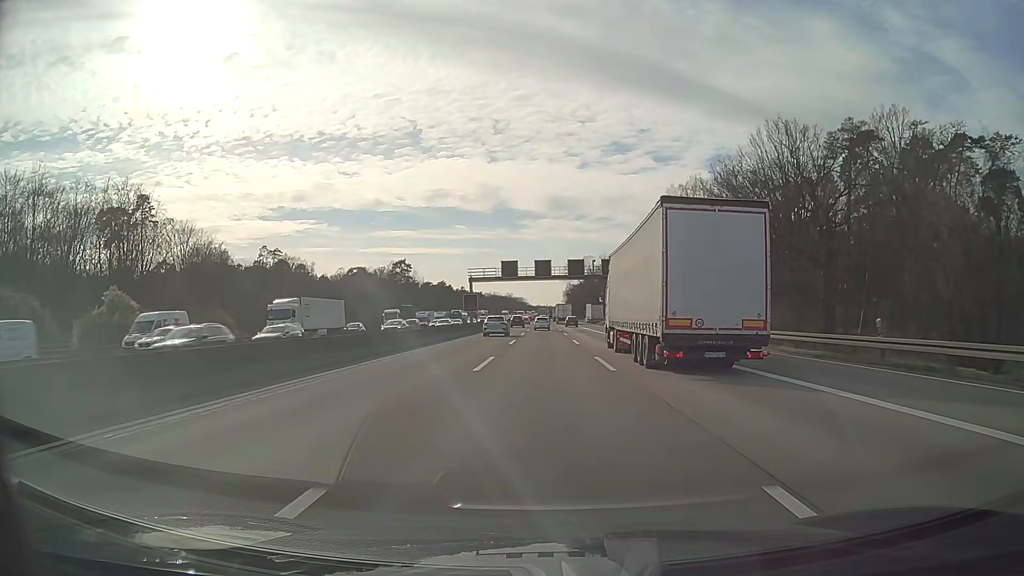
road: motorway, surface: asphalt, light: Day
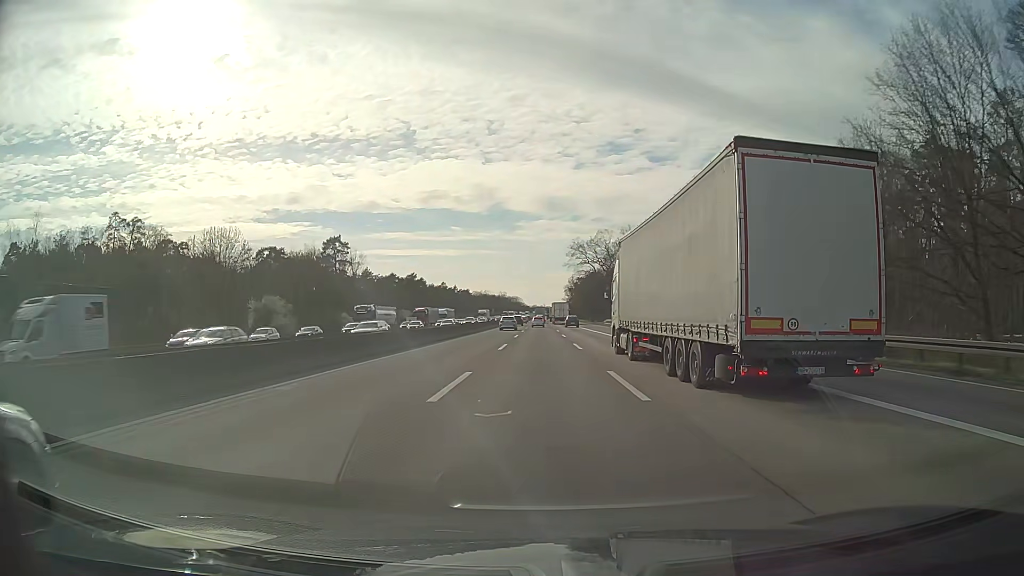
(+0.2, +78.6) m; +1°
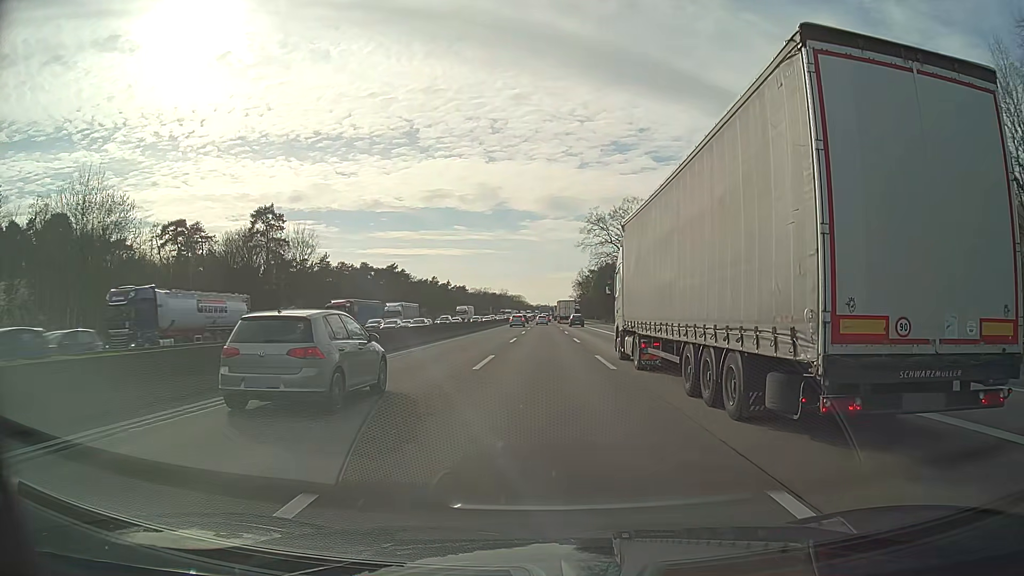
(-0.5, +48.0) m; -1°
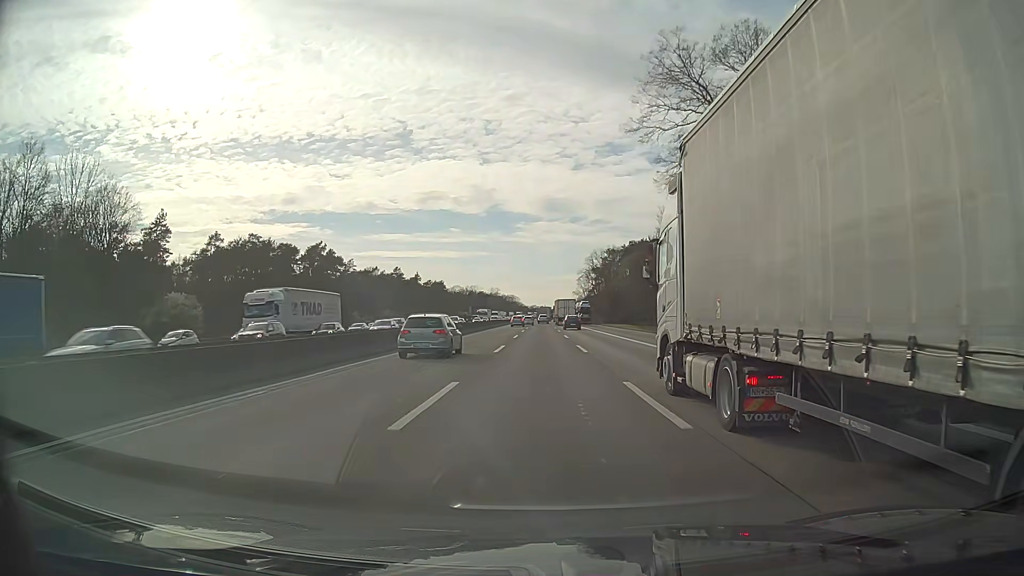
(+0.2, +81.3) m; 0°
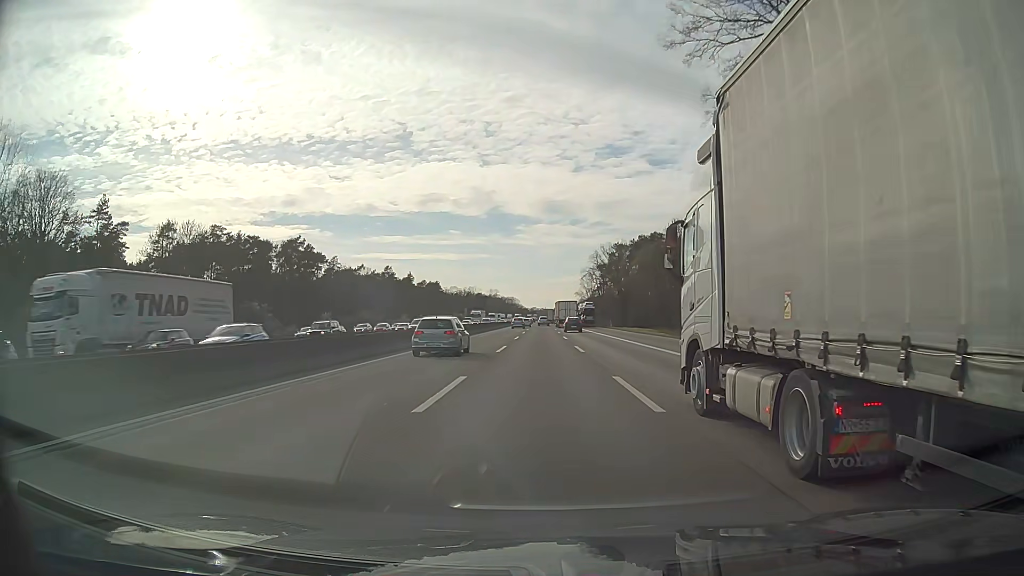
(0.0, +16.4) m; 0°
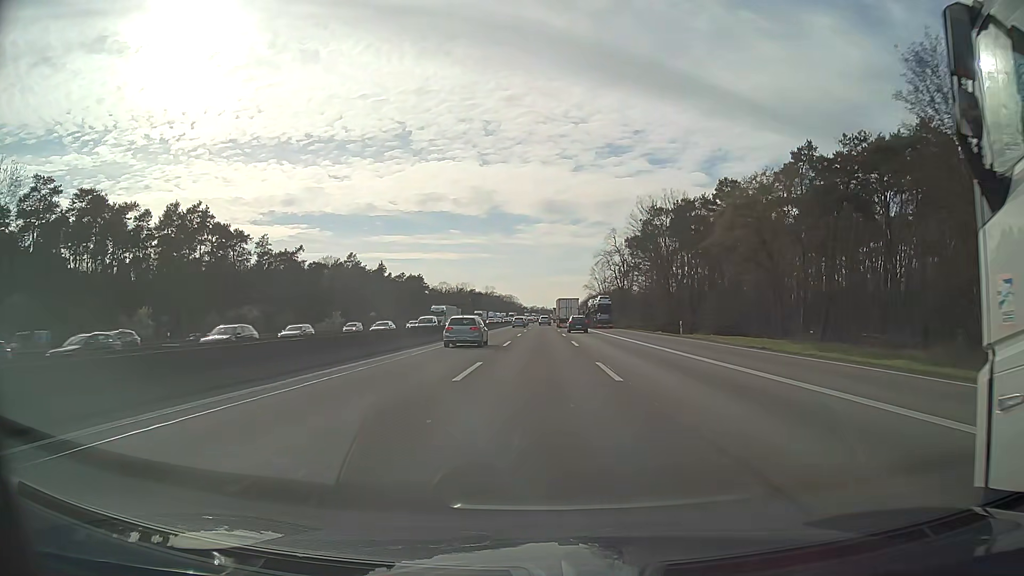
(0.0, +49.4) m; 0°
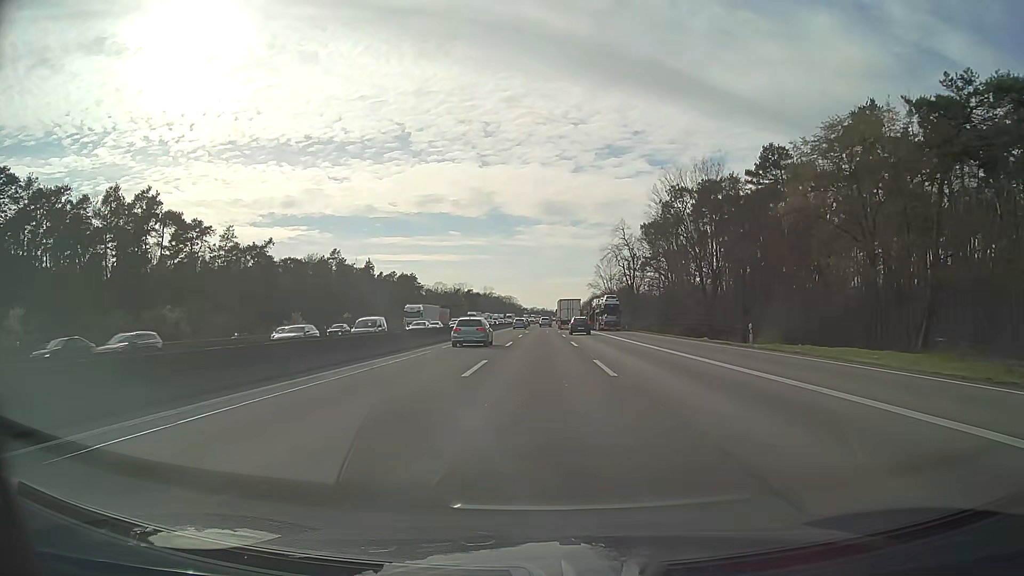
(0.0, +16.5) m; 0°
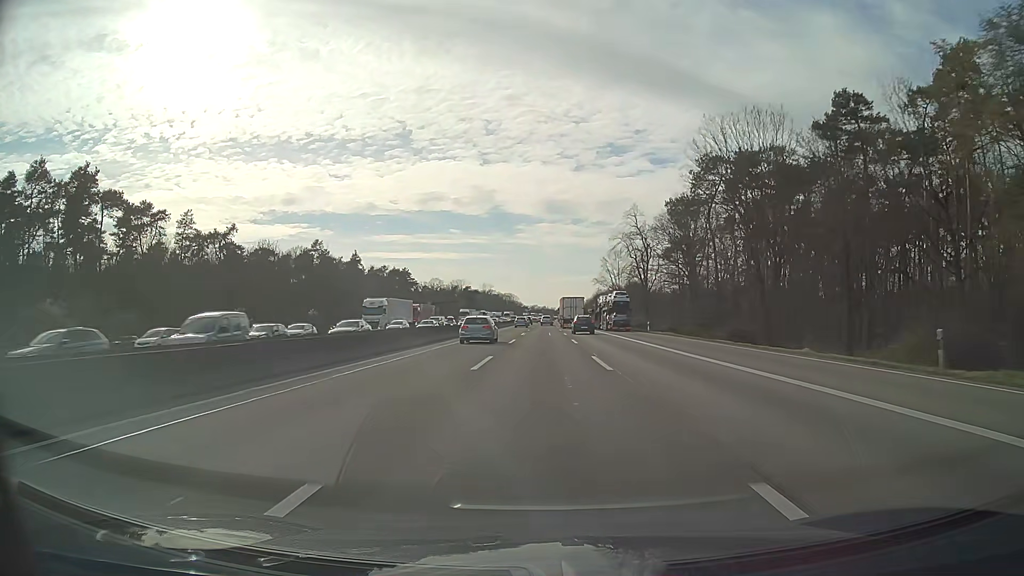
(-0.1, +16.5) m; -1°
(0, +10) (0, +20) (0, +30) (0, +40) (0, +50) (0, +60) (0, +70) (+1, +80) (+1, +90) (+1, +100) m
